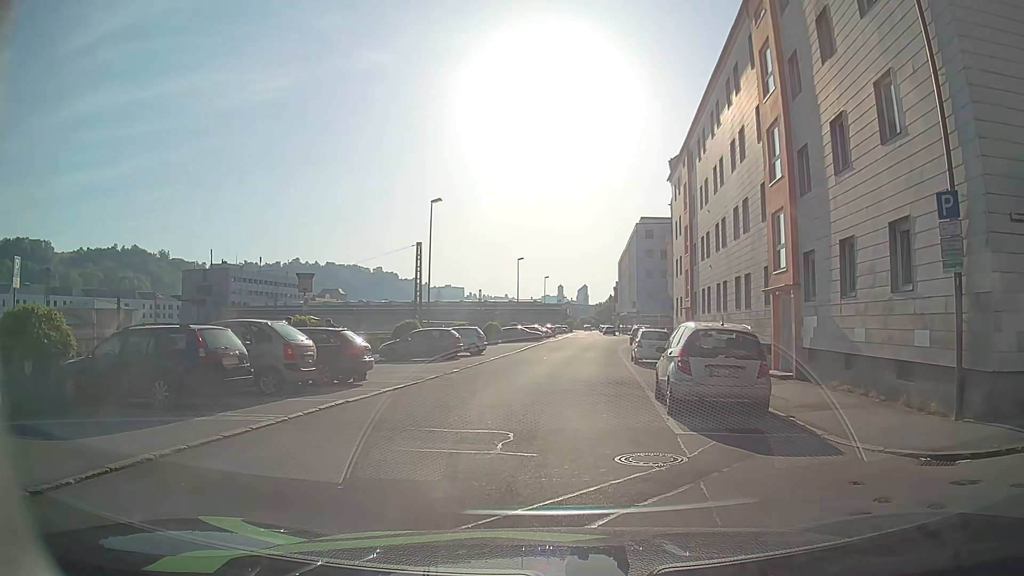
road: residential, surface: asphalt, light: Day
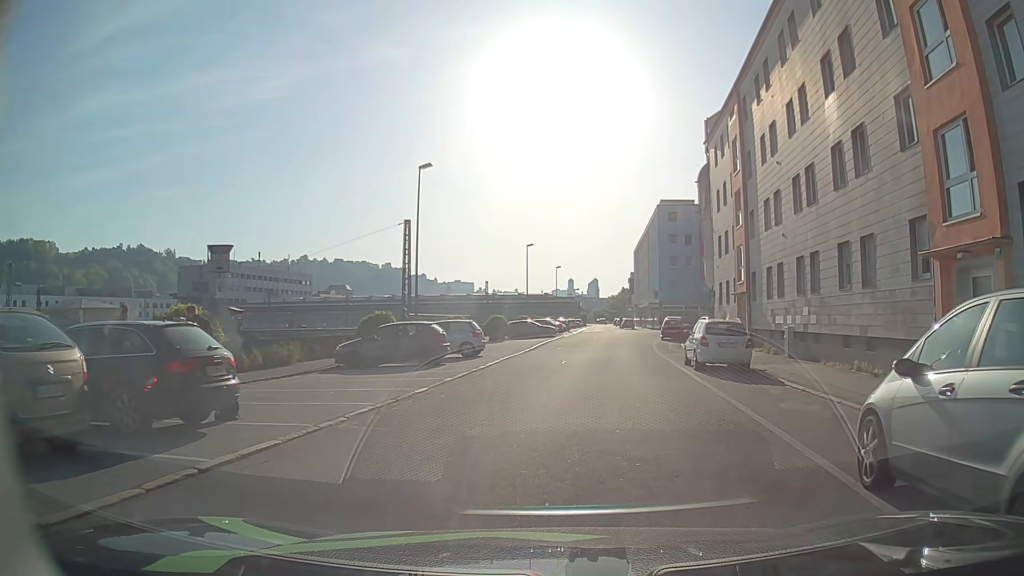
(+0.1, +9.0) m; +2°
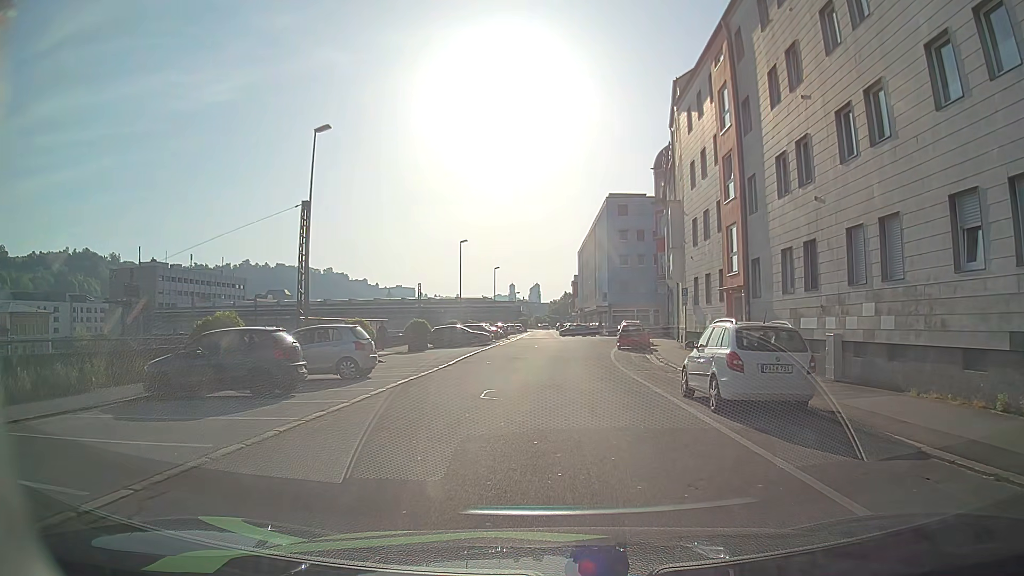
(+0.1, +8.8) m; +3°
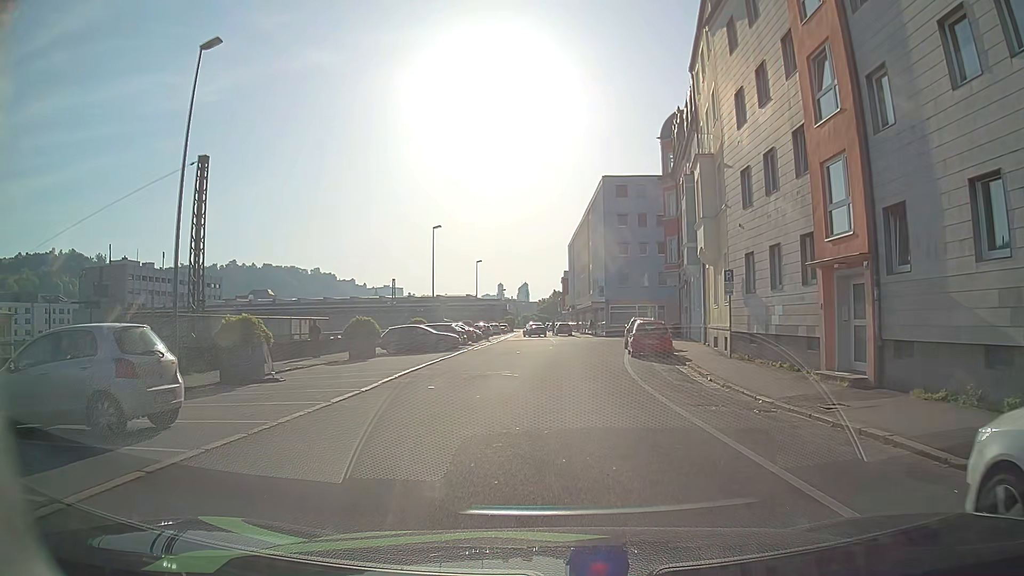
(0.0, +10.4) m; +1°
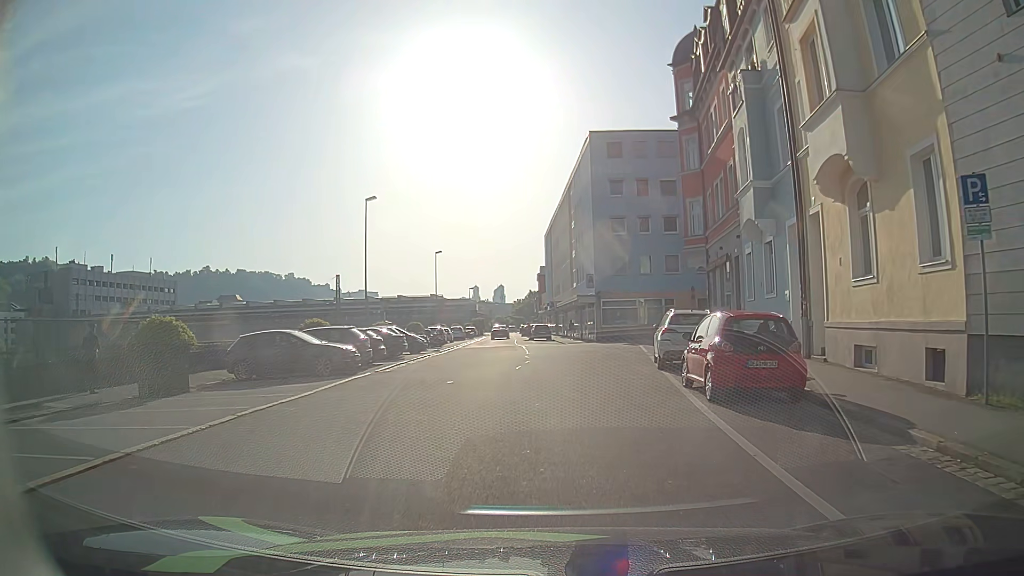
(0.0, +15.8) m; 0°
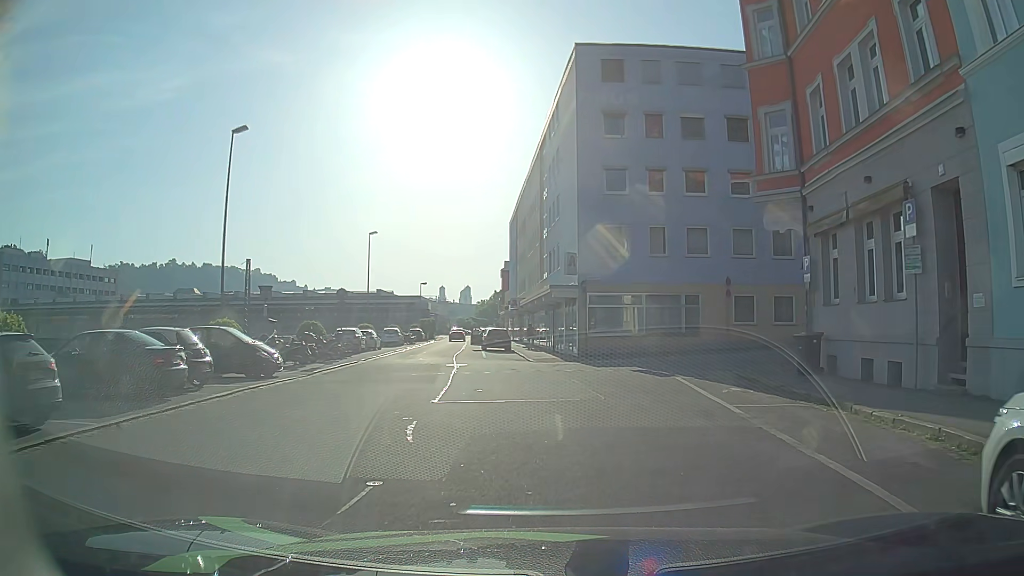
(+0.6, +17.2) m; +5°
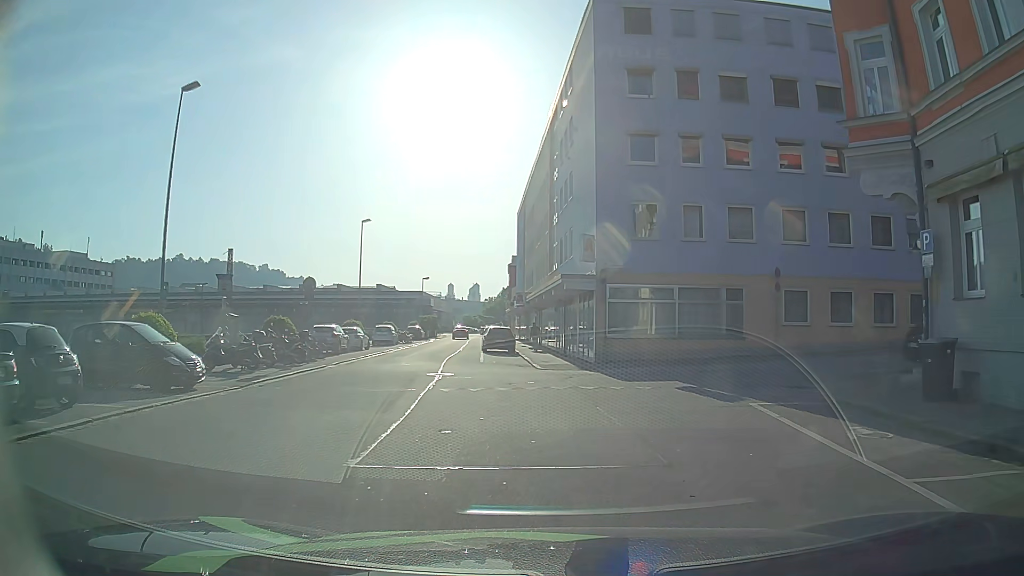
(0.0, +5.8) m; -1°
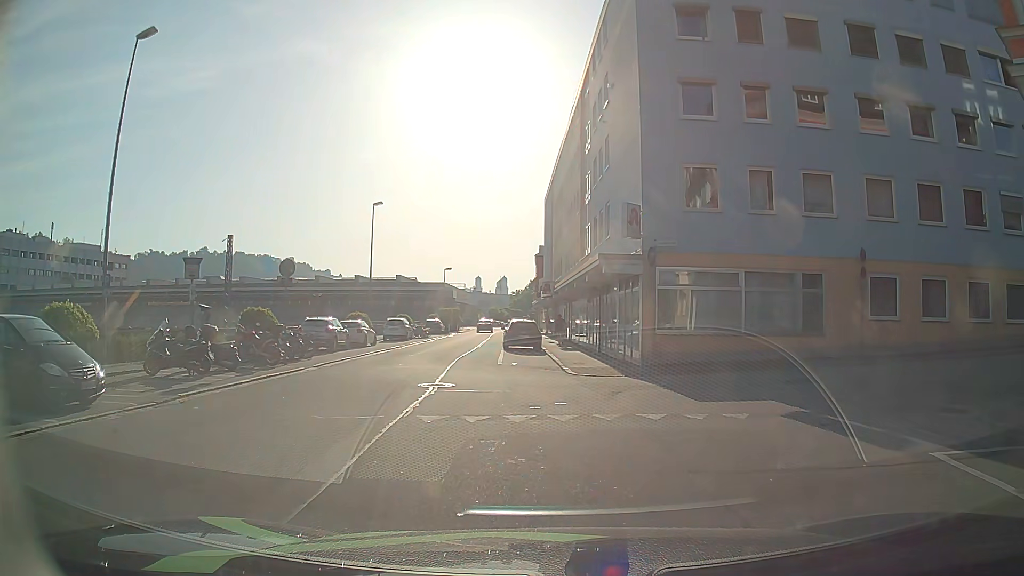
(-0.2, +5.2) m; -3°
